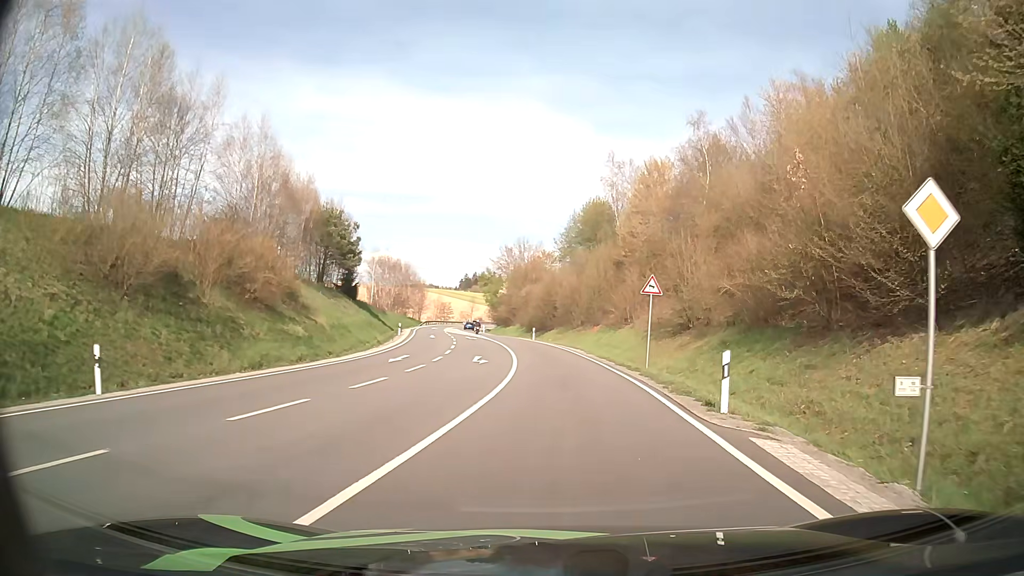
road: secondary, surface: asphalt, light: Day
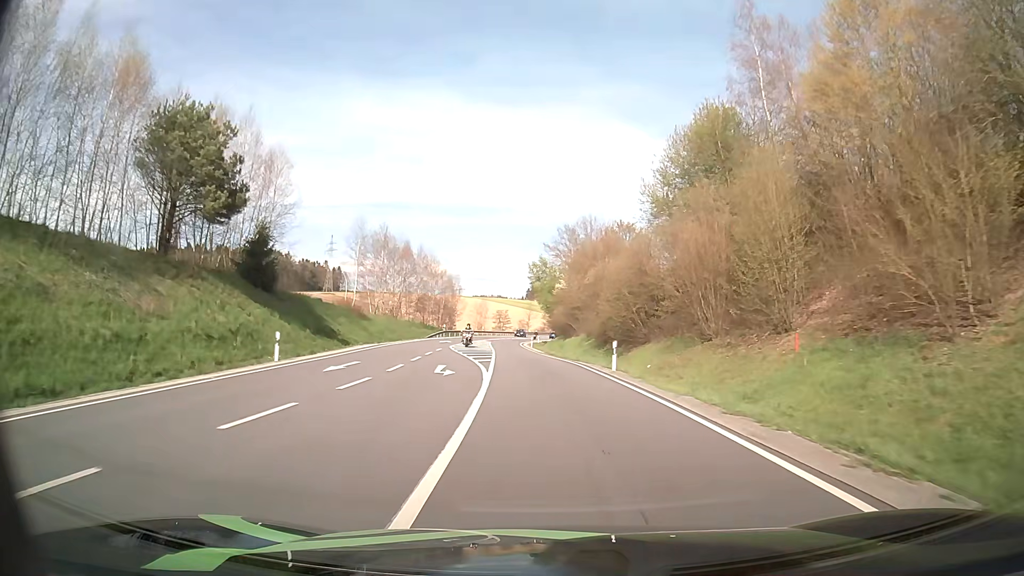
(-0.9, +38.6) m; -6°
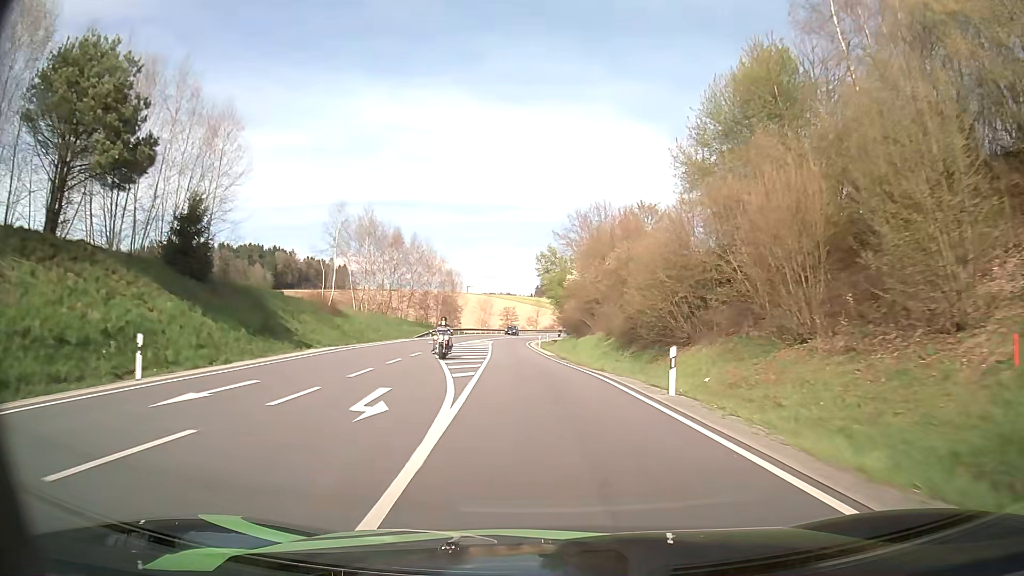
(-0.1, +9.9) m; -1°
(0, +10) (-1, +20) (-1, +30) (-2, +40) (-3, +50) (-3, +60) (-4, +70) (-4, +80) (-3, +90) (-3, +100) m
